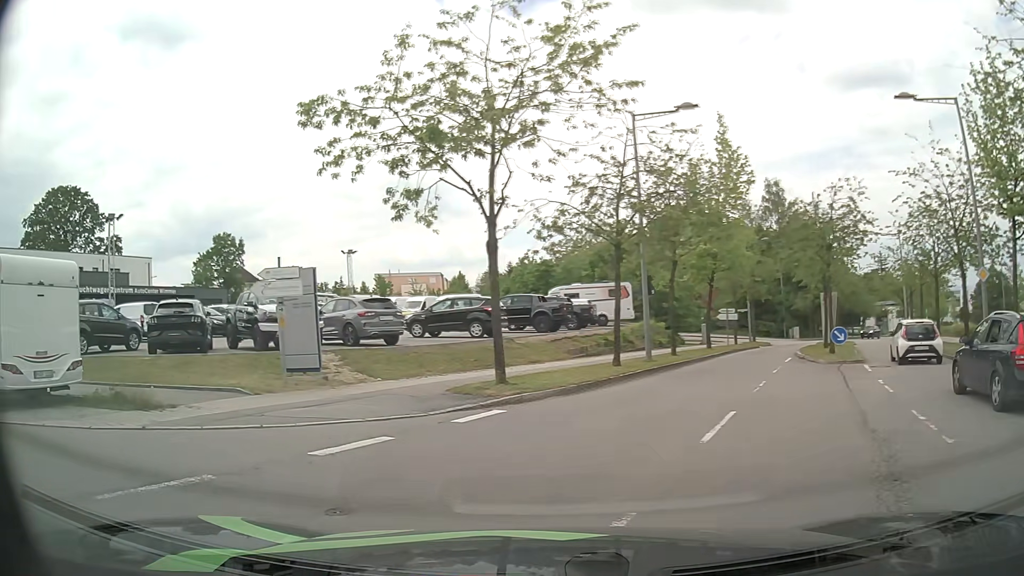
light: Day
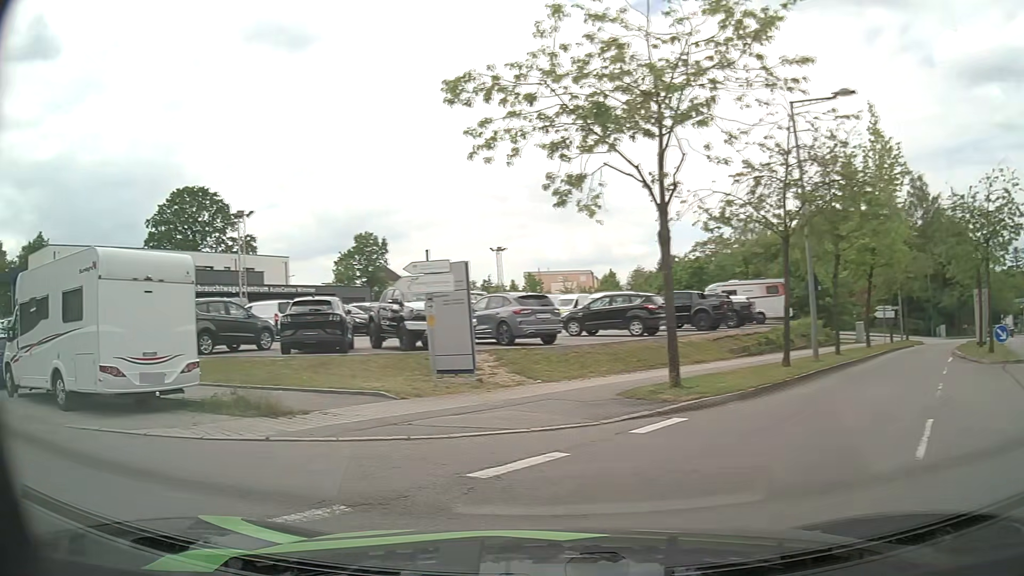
(-0.1, +1.3) m; -11°
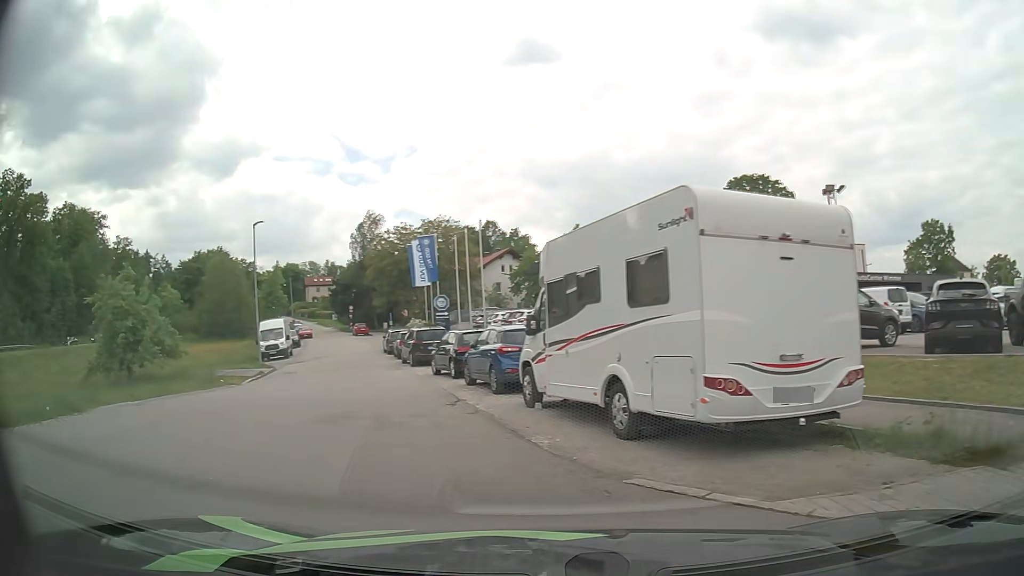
(-2.1, +4.2) m; -48°
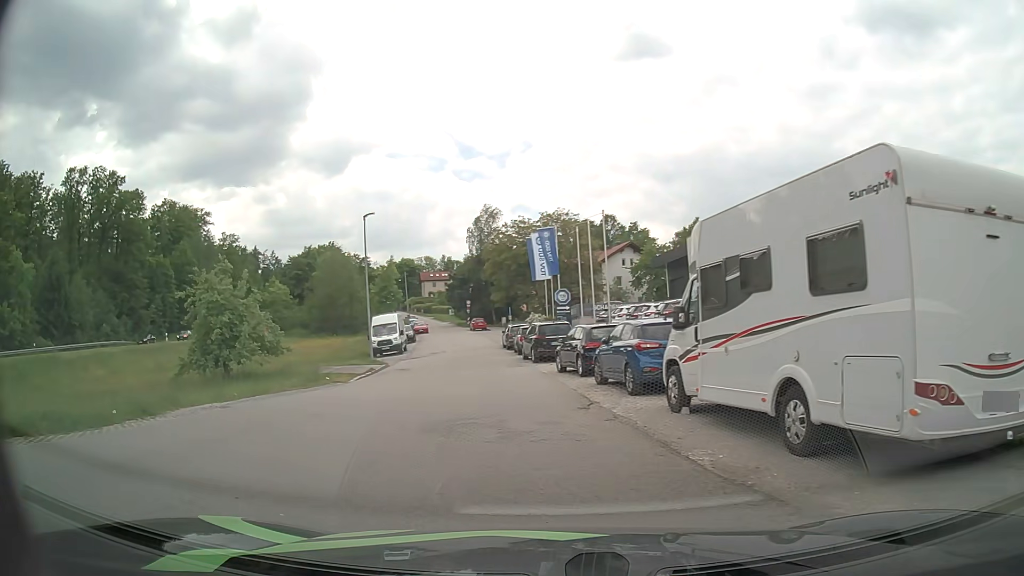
(-0.2, +1.5) m; -11°
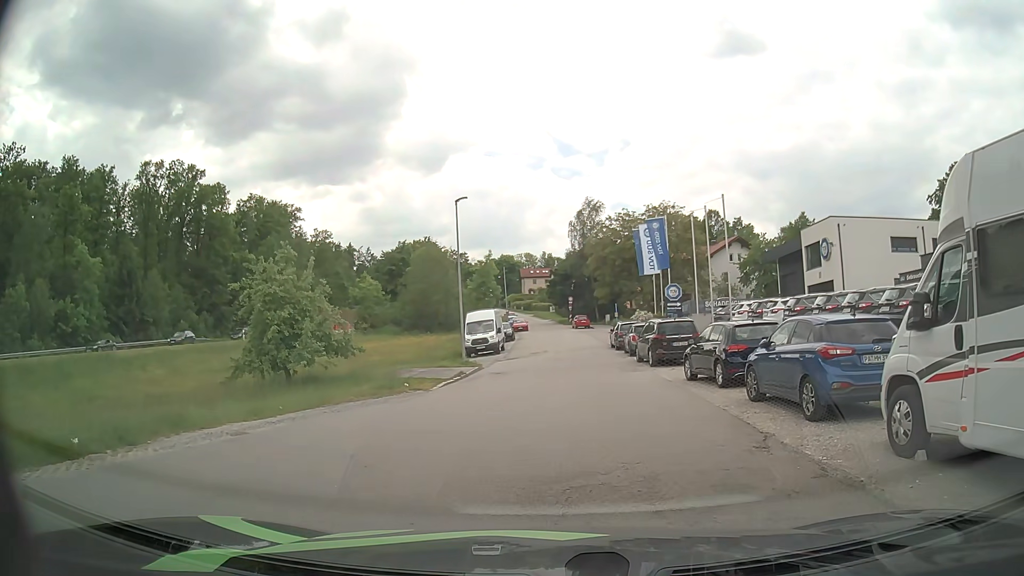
(-0.4, +3.9) m; -8°
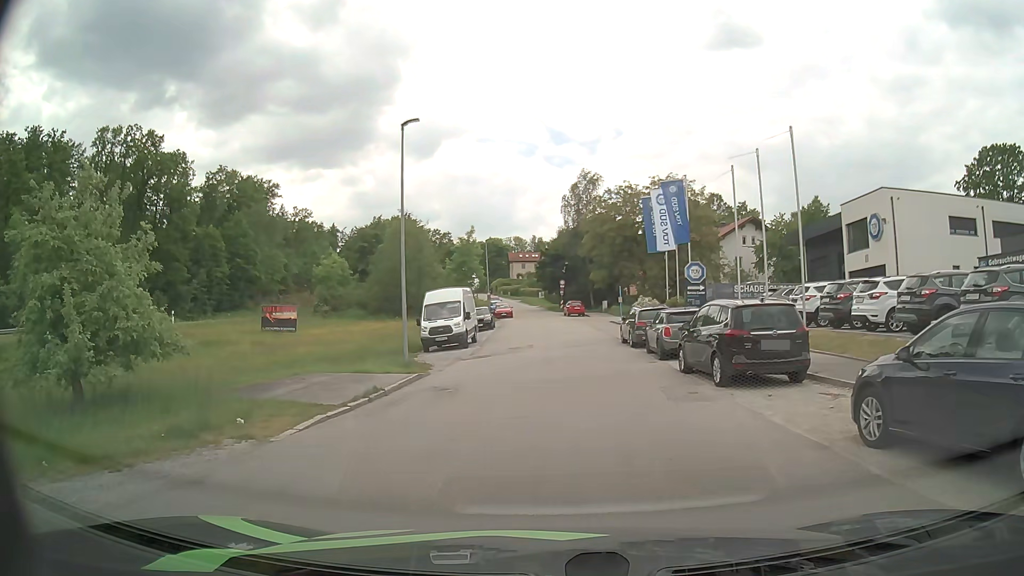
(0.0, +10.9) m; +1°
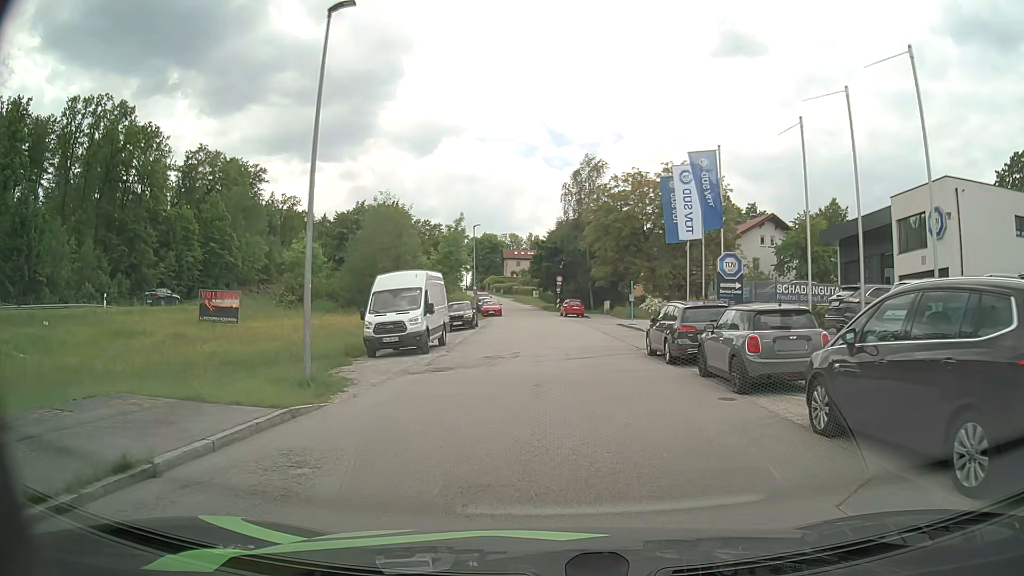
(0.0, +8.4) m; 0°
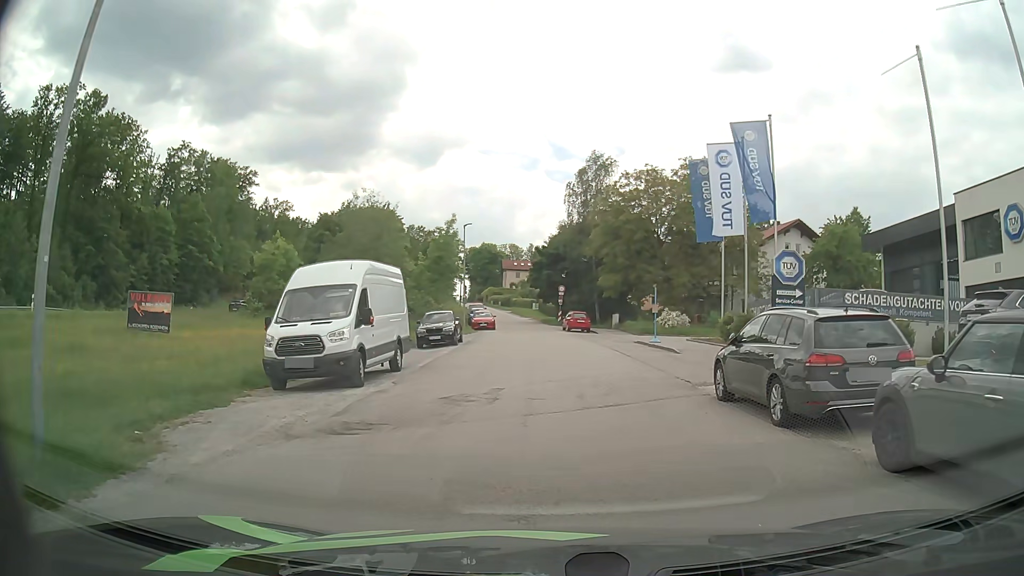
(0.0, +7.7) m; 0°
